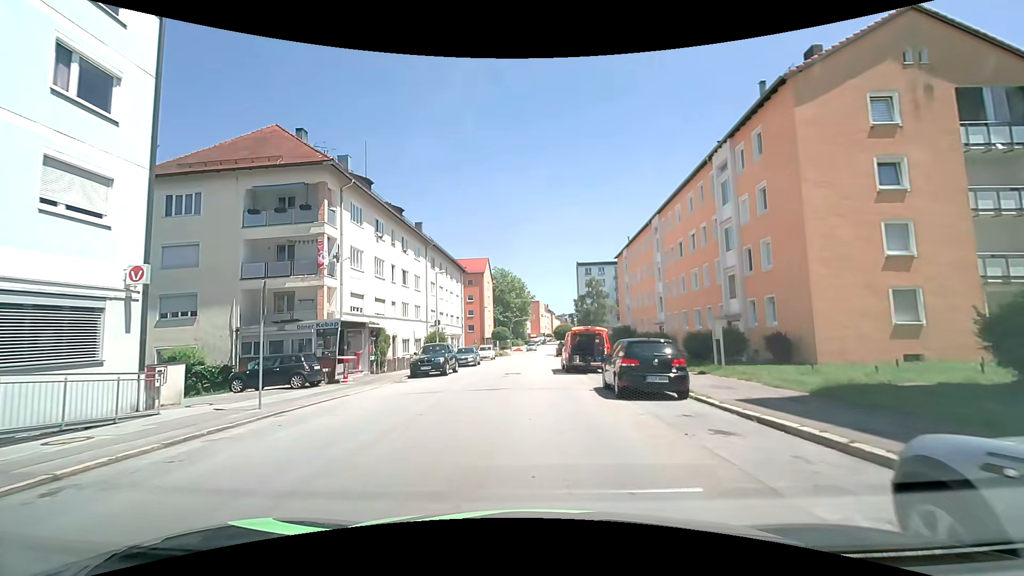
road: tertiary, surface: asphalt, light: Day
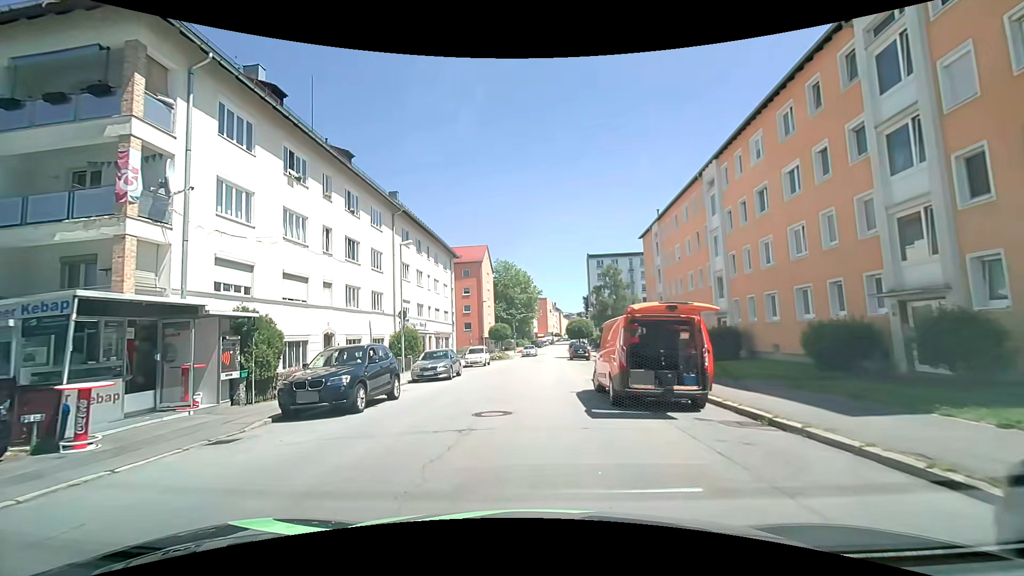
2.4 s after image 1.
(0.0, +13.1) m; -1°
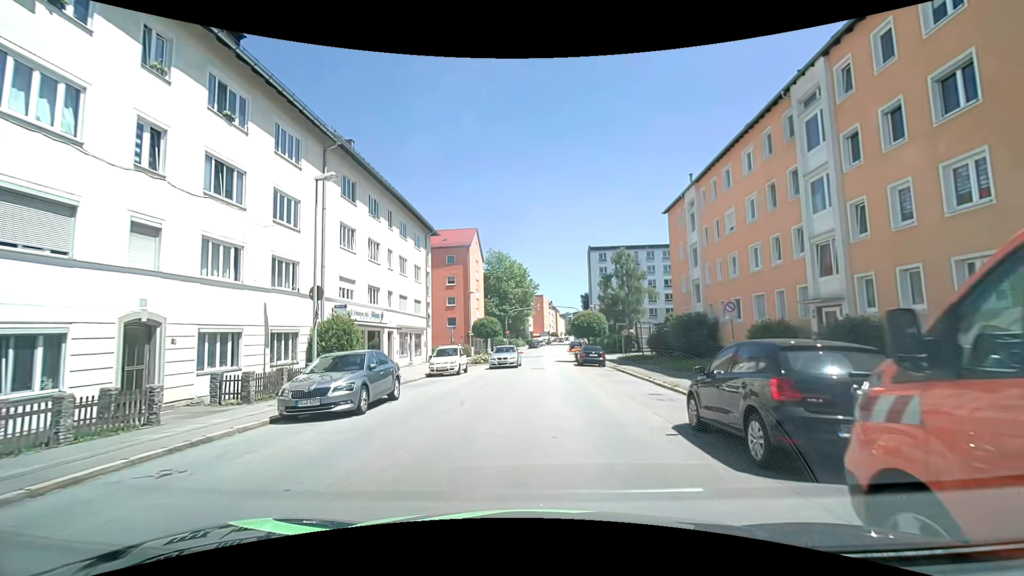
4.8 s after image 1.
(-0.1, +11.8) m; 0°
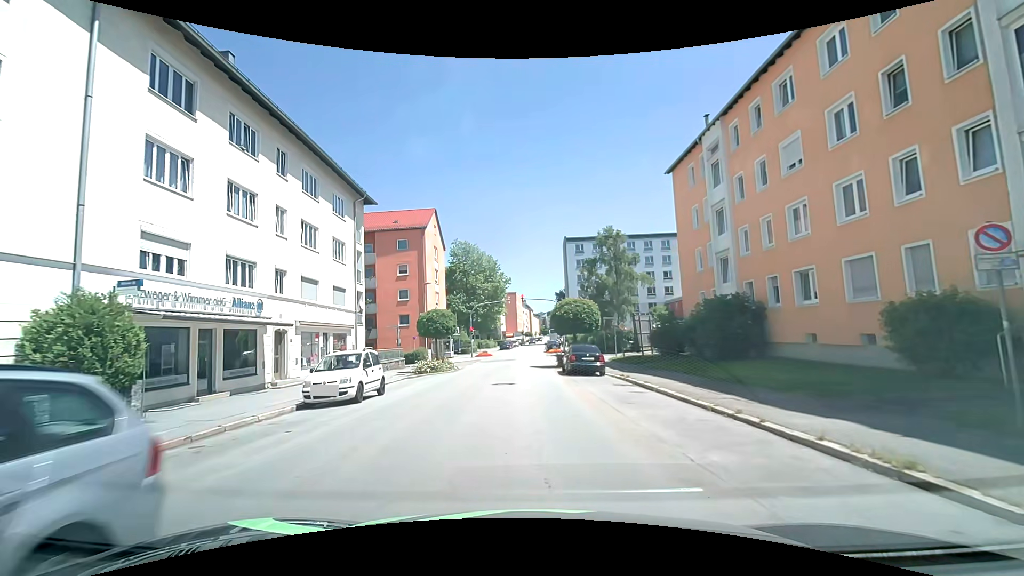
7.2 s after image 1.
(+0.5, +11.2) m; +3°
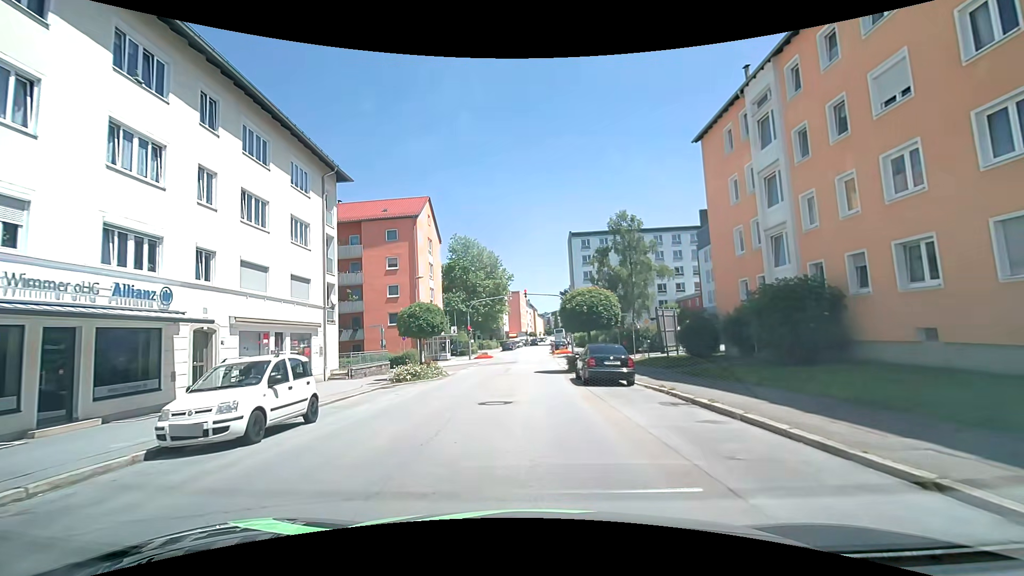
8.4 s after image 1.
(+0.1, +5.6) m; +1°
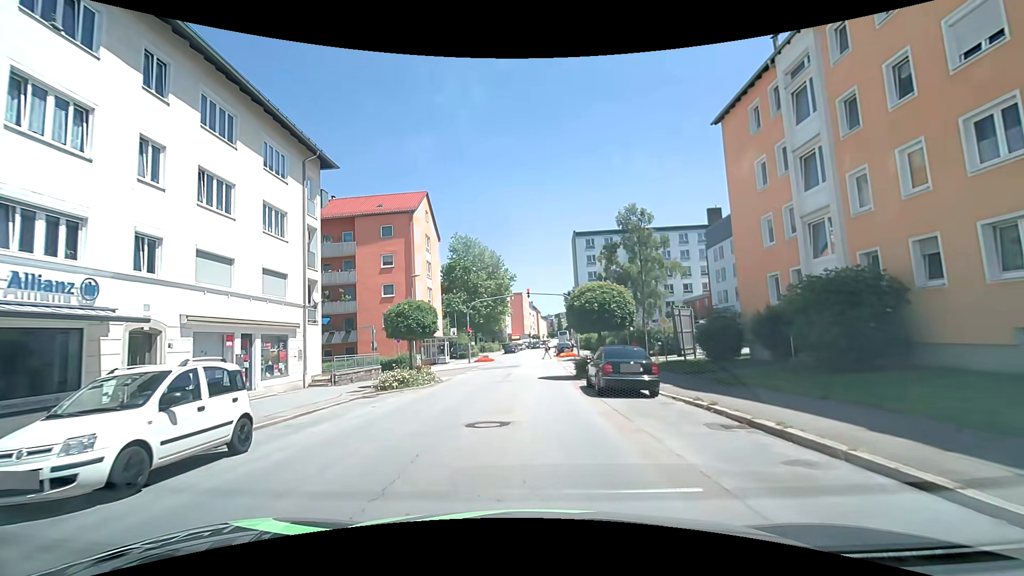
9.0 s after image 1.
(0.0, +2.8) m; -1°
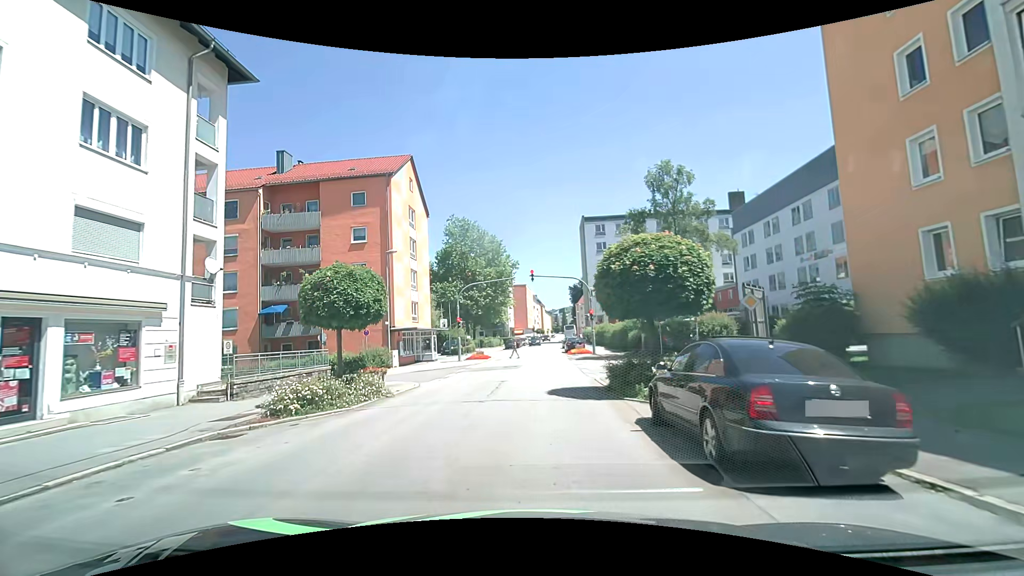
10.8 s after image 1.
(0.0, +8.9) m; 0°
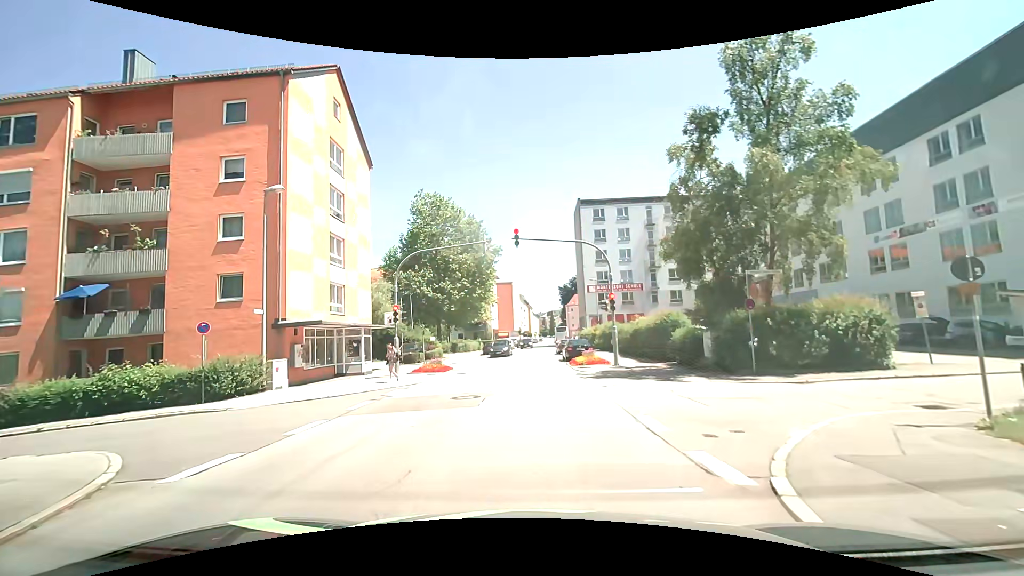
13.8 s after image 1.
(+0.1, +14.7) m; +1°
(0, +10) (0, +20) (+1, +30) (+1, +40) (+1, +50) (+1, +60) (+2, +70) (+3, +80) (+3, +90) (+3, +100) m
